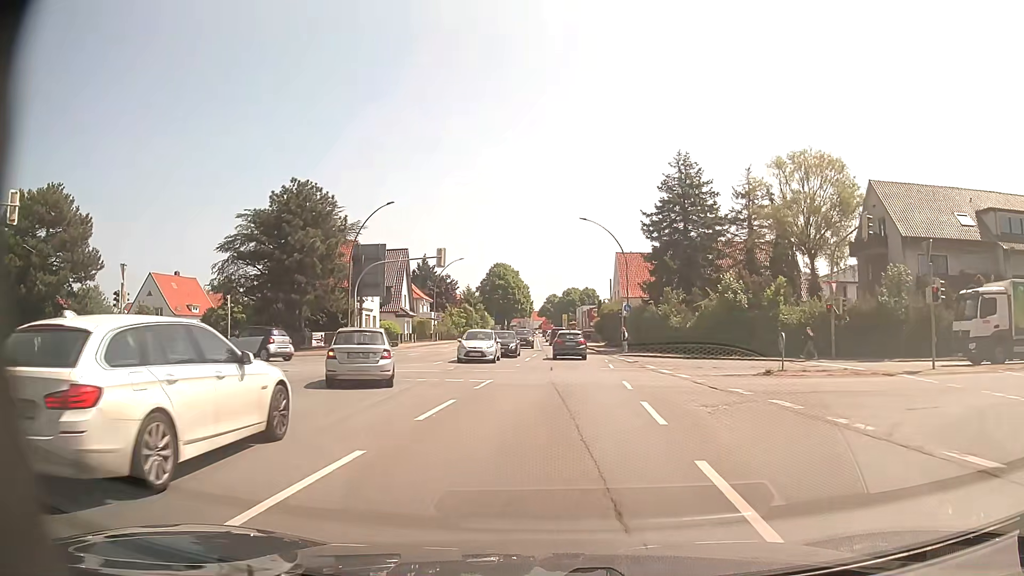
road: primary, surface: asphalt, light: Day
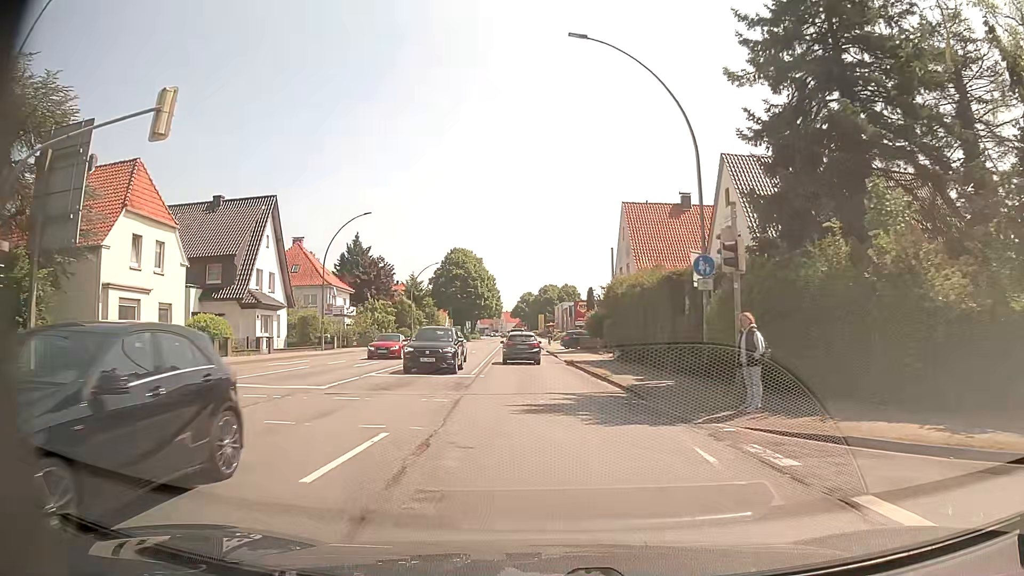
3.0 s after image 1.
(+1.4, +32.6) m; +2°
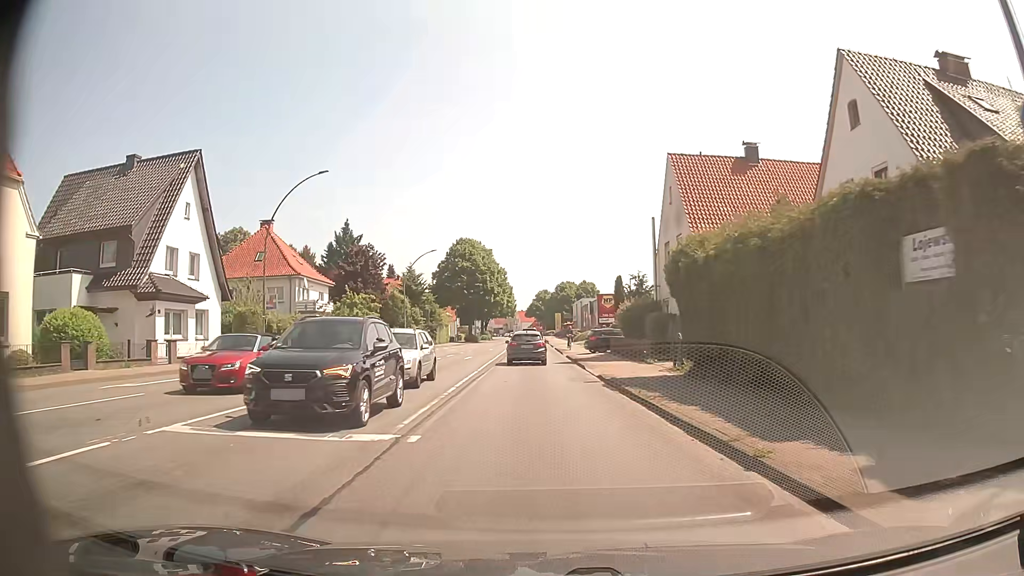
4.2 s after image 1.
(-0.1, +13.3) m; -1°
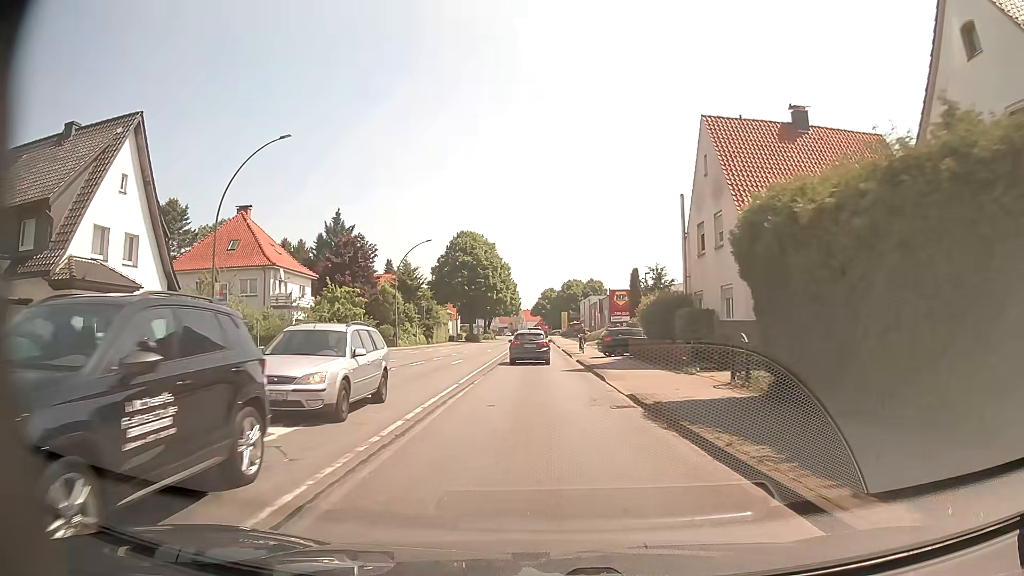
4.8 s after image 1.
(0.0, +6.7) m; -1°
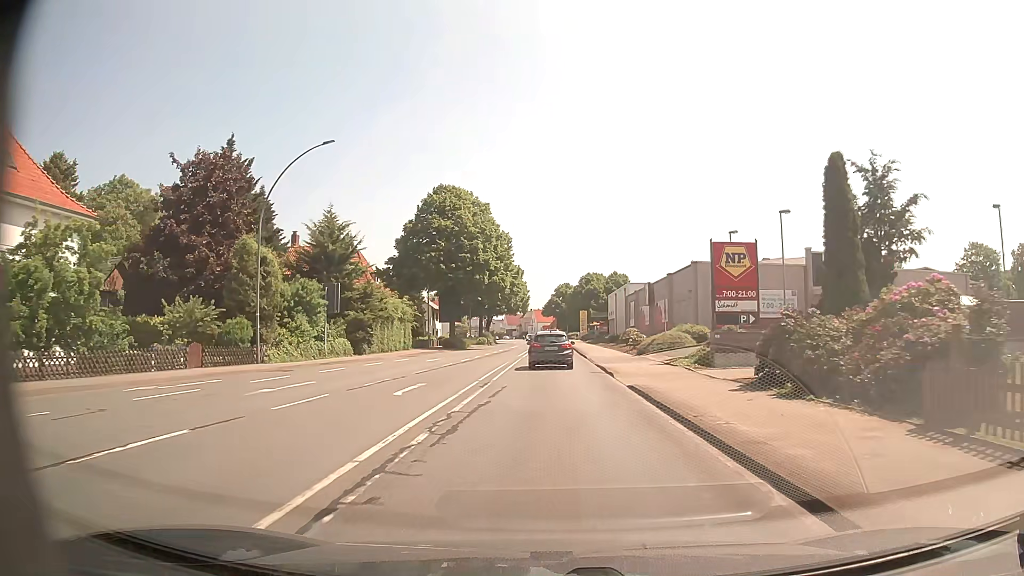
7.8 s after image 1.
(-0.6, +34.4) m; -1°
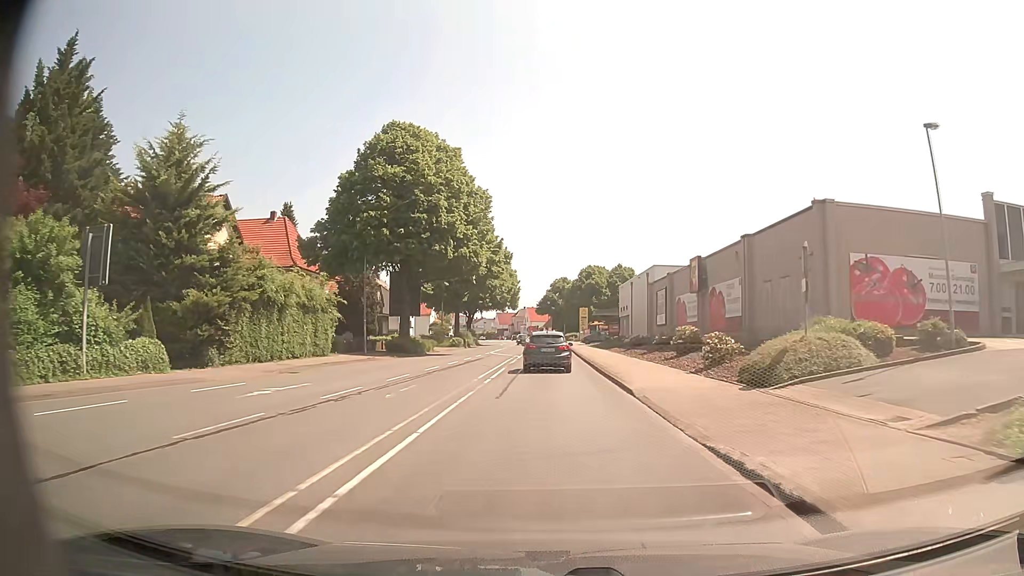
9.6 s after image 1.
(+0.3, +21.6) m; +1°
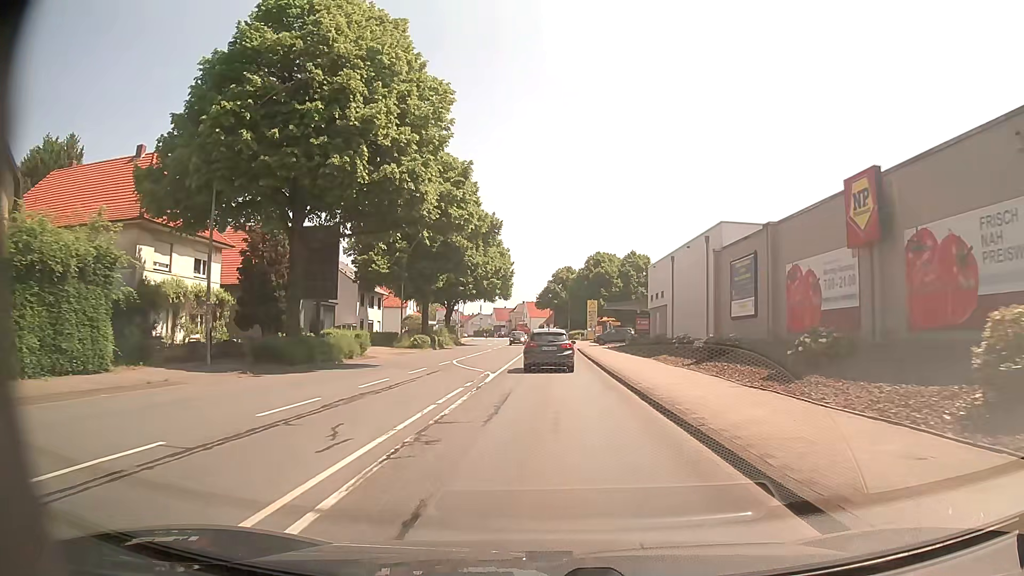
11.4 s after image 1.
(0.0, +21.7) m; 0°
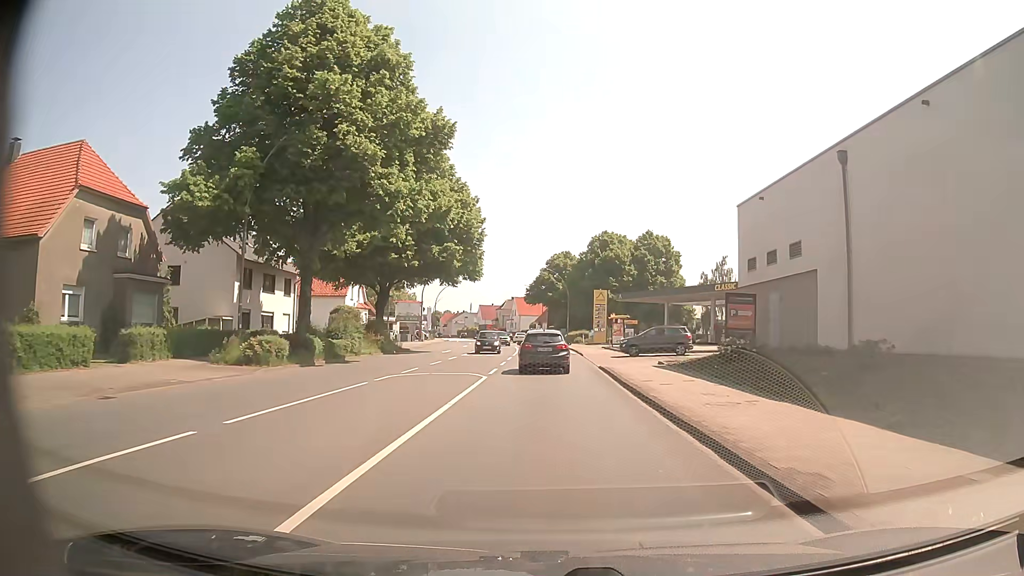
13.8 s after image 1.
(+0.1, +28.7) m; +1°
(0, +10) (0, +20) (0, +30) (0, +40) (0, +50) (0, +60) (-1, +70) (-2, +80) (-3, +90) (-4, +100) m
